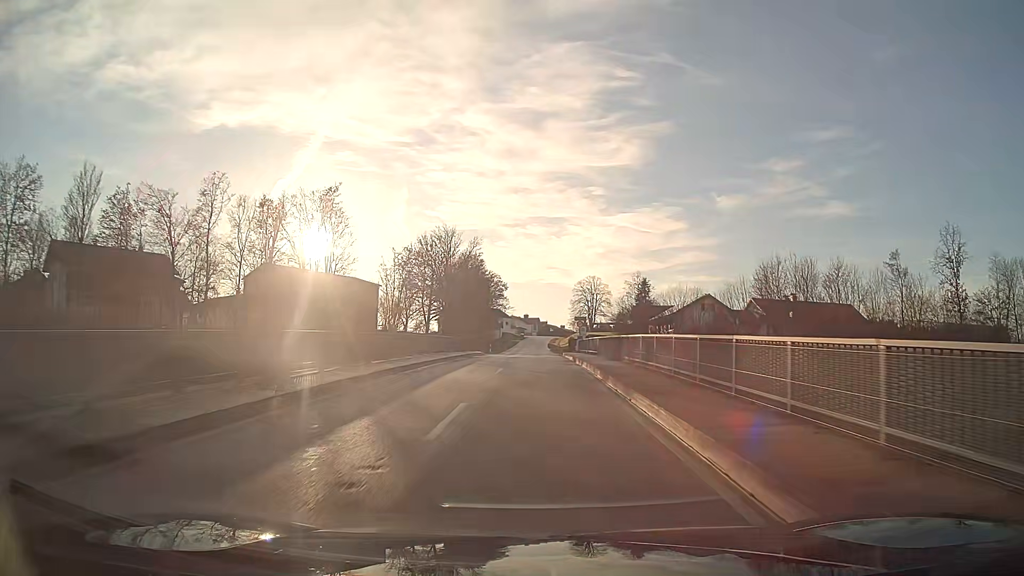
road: tertiary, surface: asphalt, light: Day
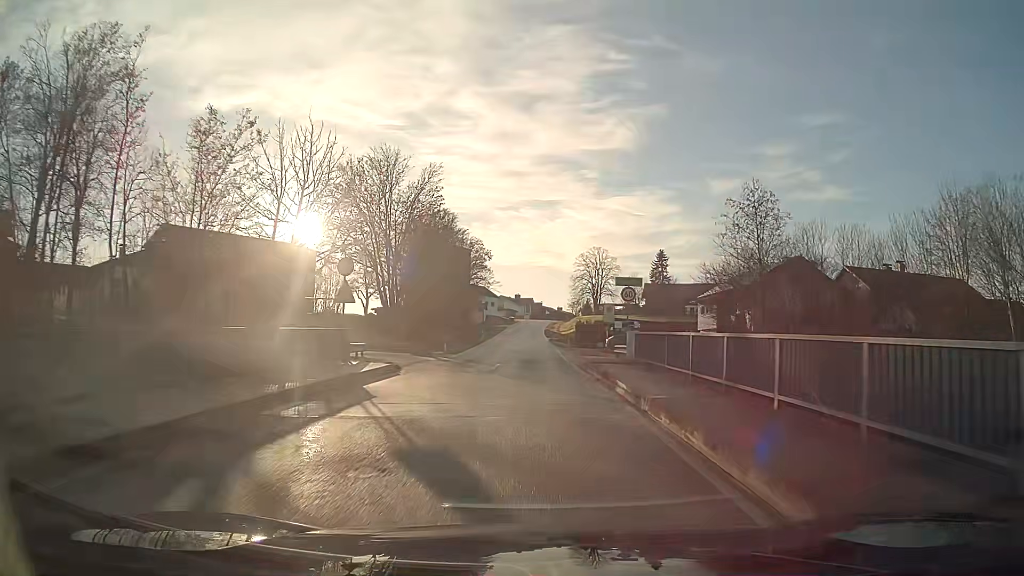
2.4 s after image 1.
(+0.2, +33.7) m; +1°
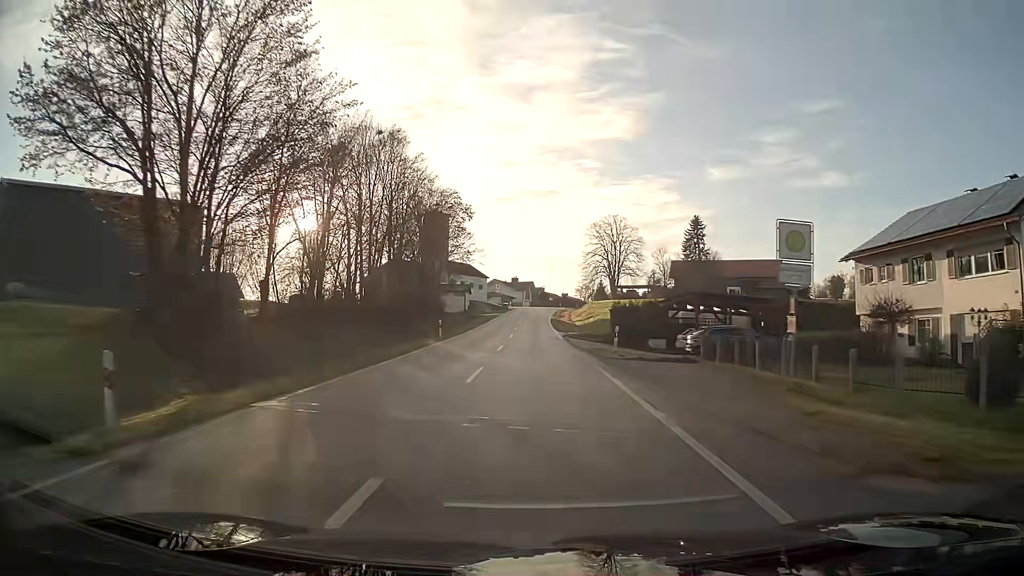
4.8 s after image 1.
(-0.1, +33.8) m; 0°
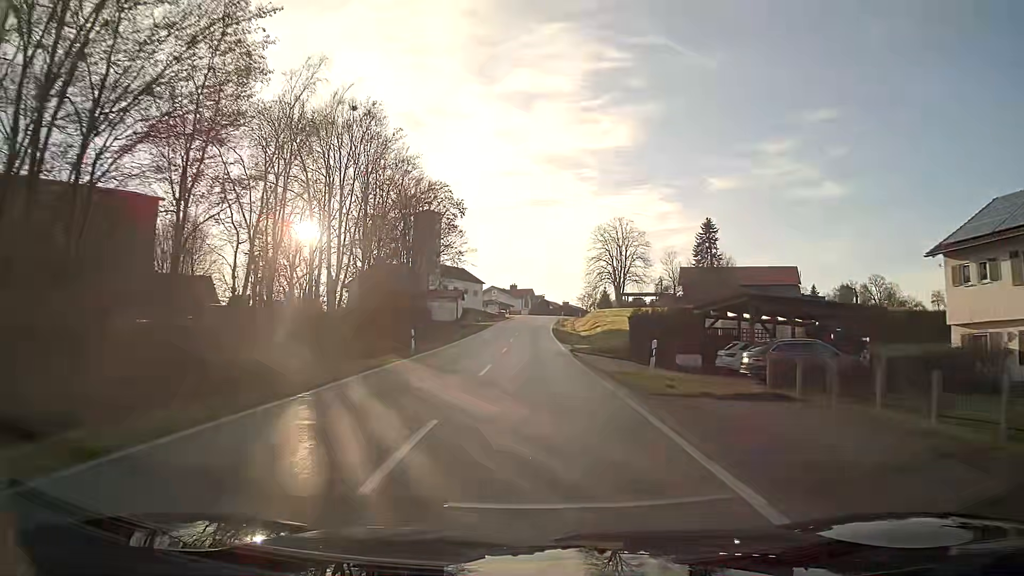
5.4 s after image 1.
(0.0, +8.5) m; 0°
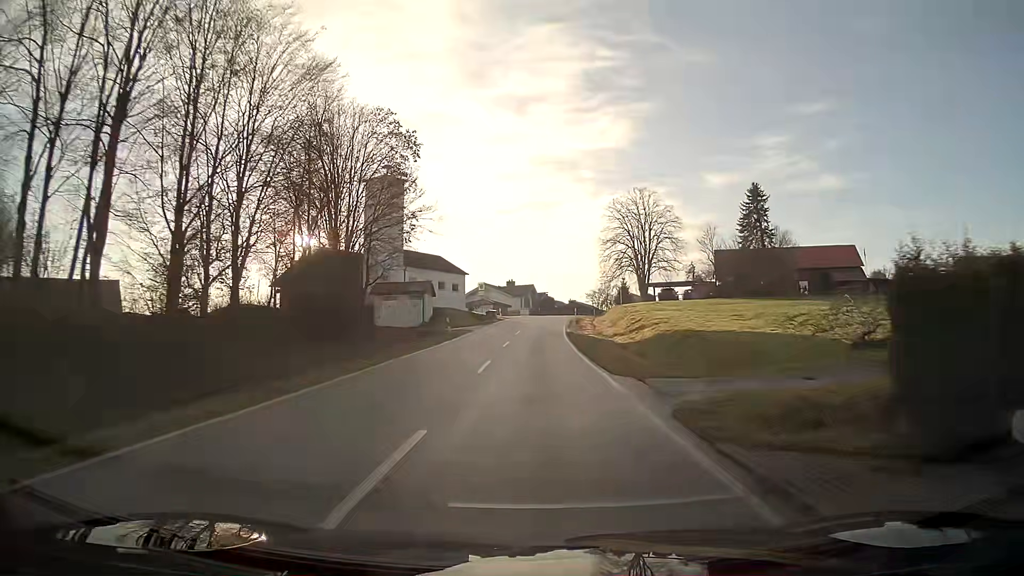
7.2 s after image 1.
(-0.1, +25.7) m; 0°
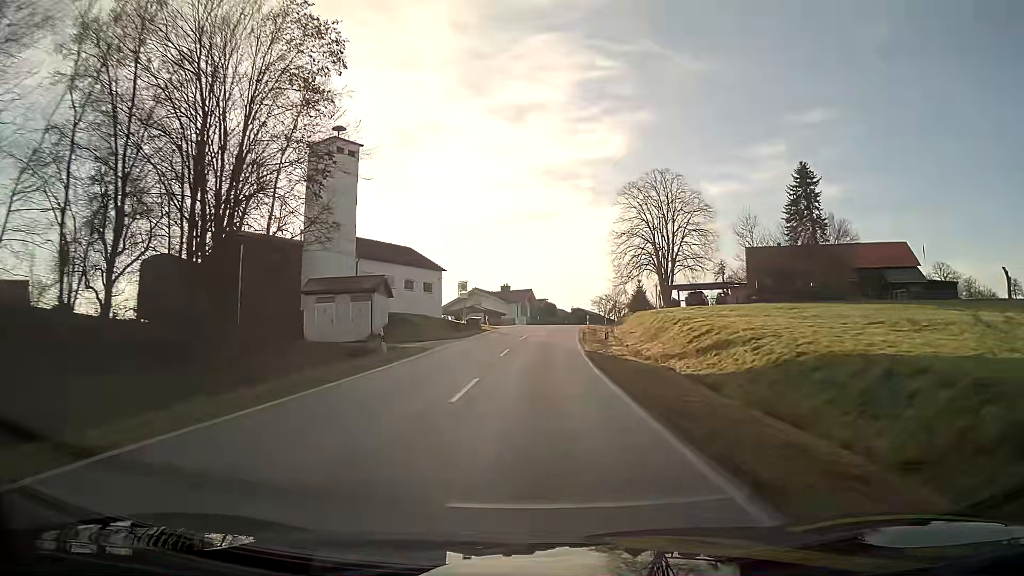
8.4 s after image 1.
(0.0, +17.3) m; 0°
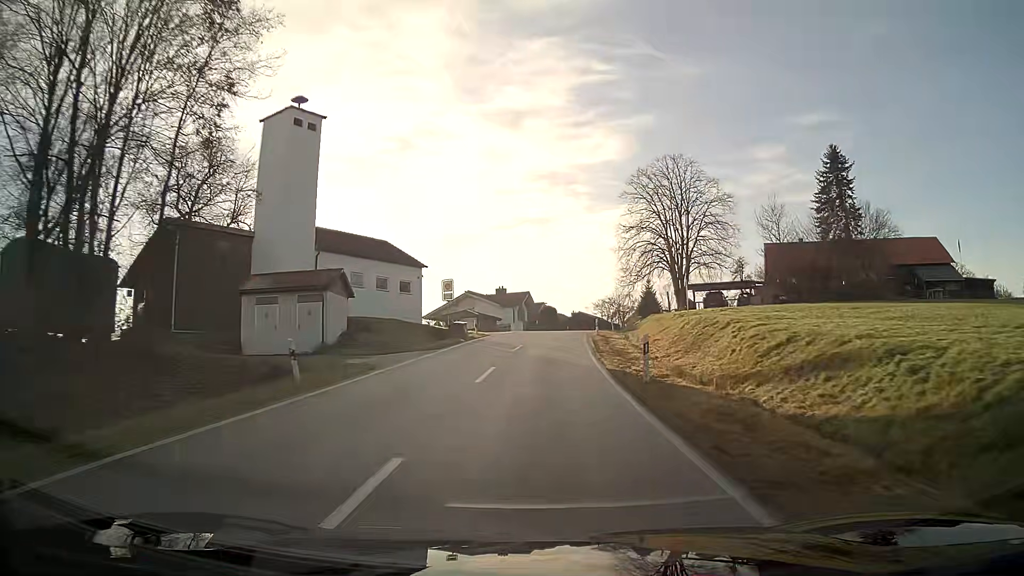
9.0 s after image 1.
(0.0, +8.8) m; 0°
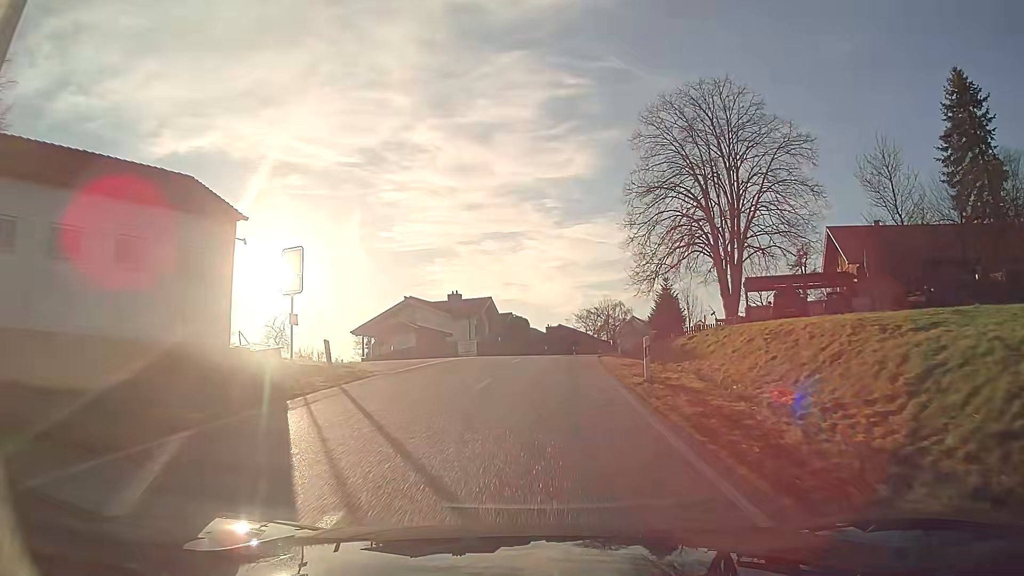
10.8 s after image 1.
(+0.5, +26.2) m; +3°
